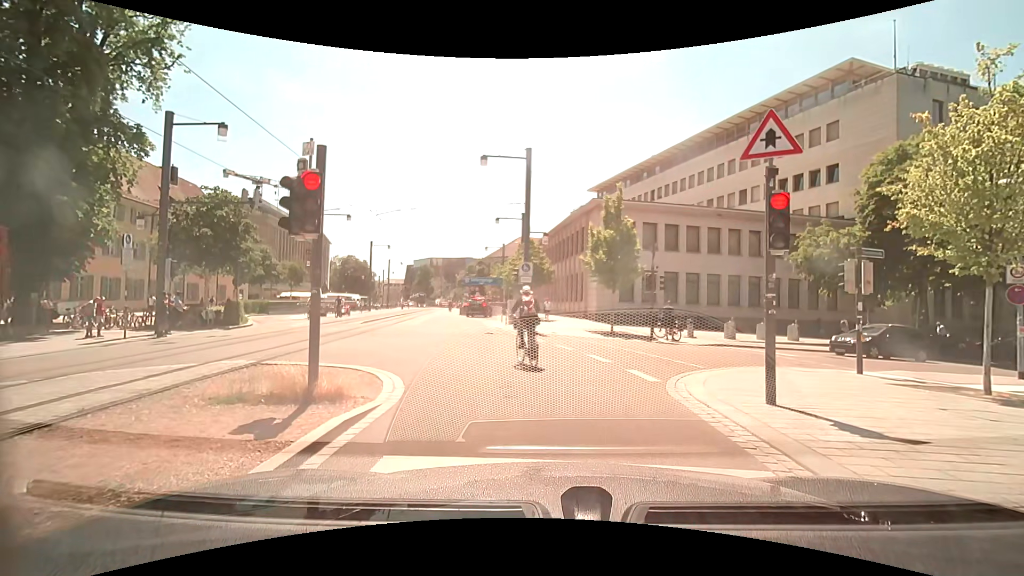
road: residential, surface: asphalt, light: Day
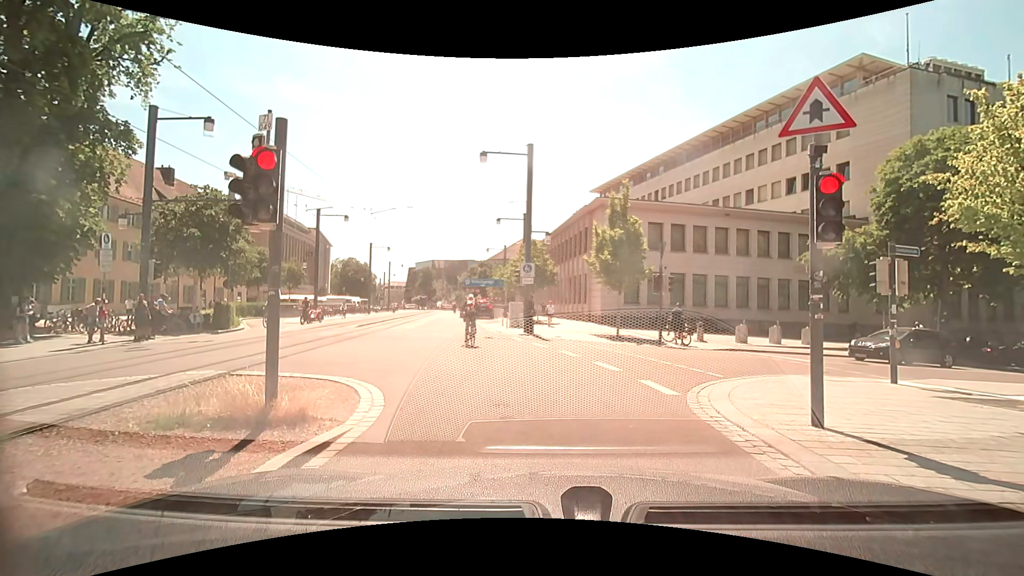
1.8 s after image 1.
(0.0, +1.0) m; +2°
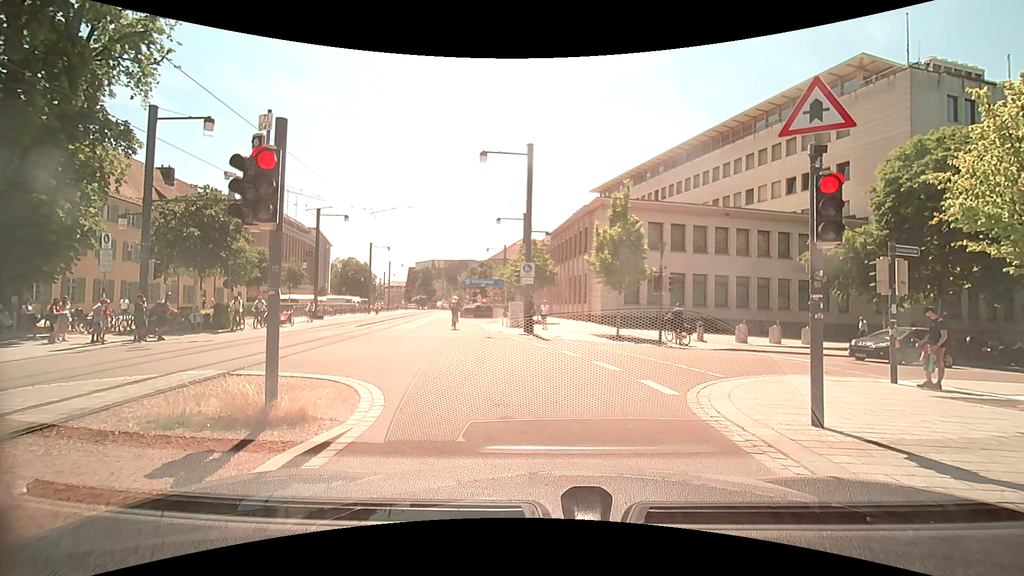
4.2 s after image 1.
(0.0, 0.0) m; 0°
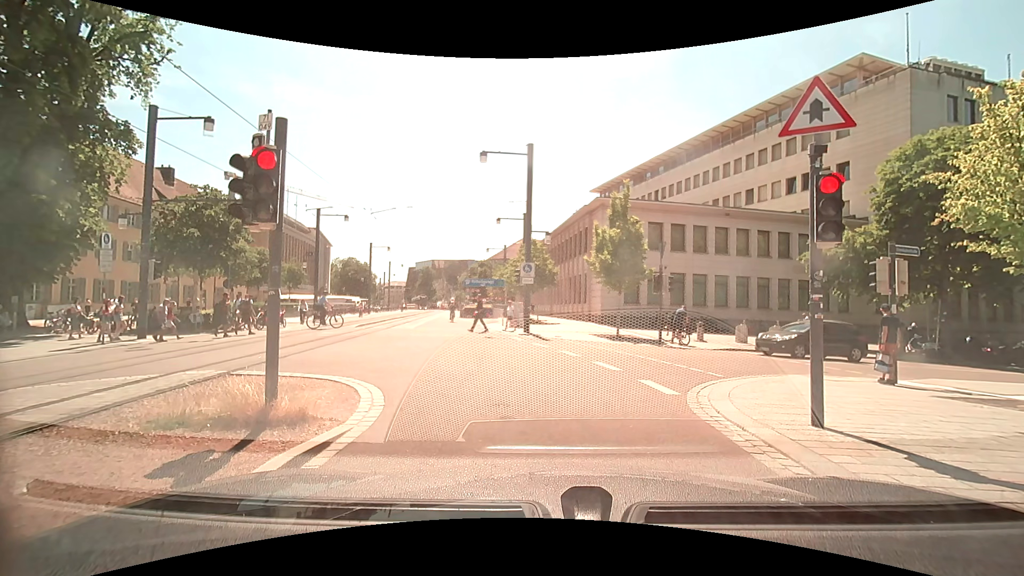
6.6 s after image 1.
(0.0, 0.0) m; 0°
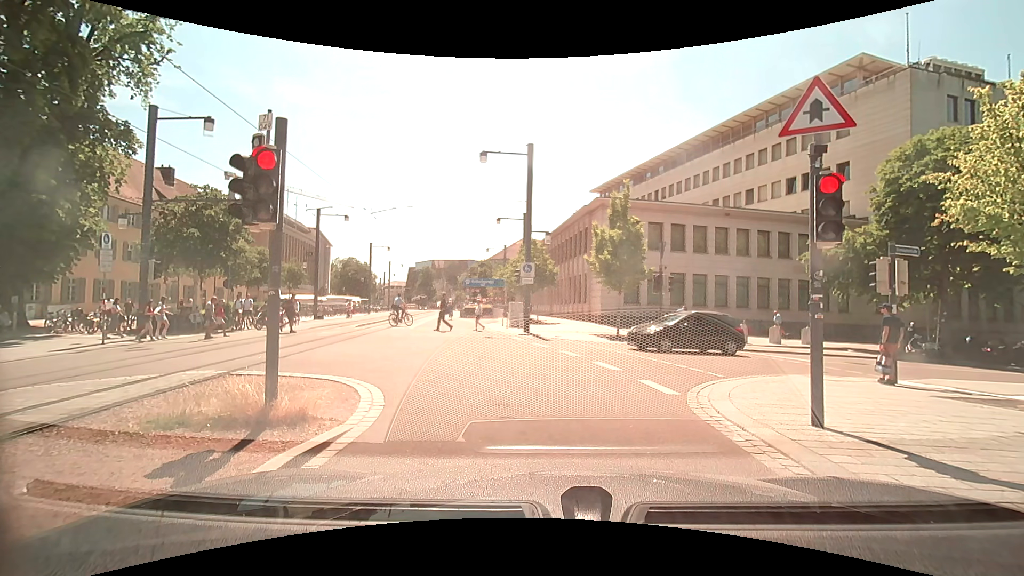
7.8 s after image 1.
(0.0, 0.0) m; 0°
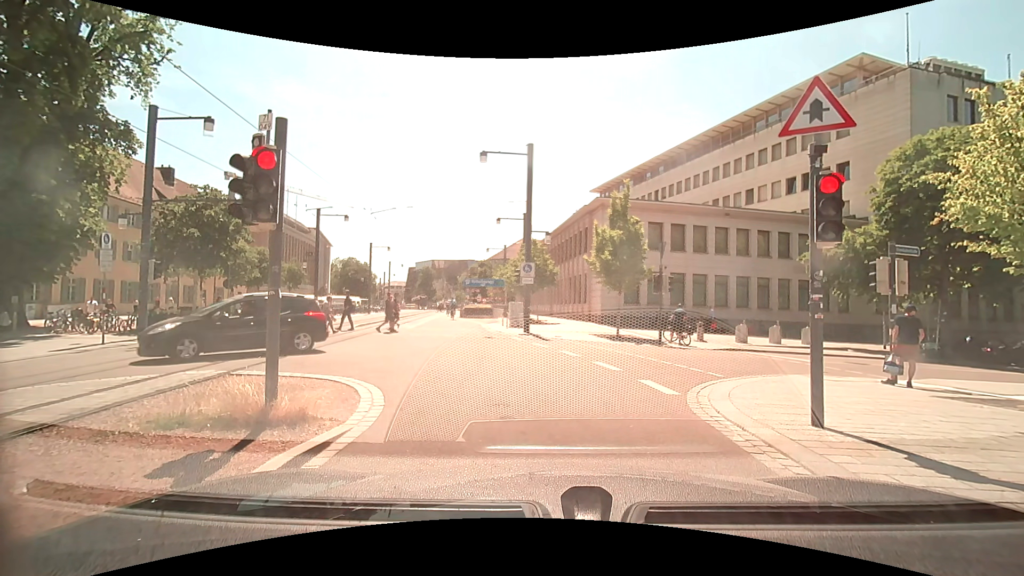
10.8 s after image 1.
(0.0, 0.0) m; 0°
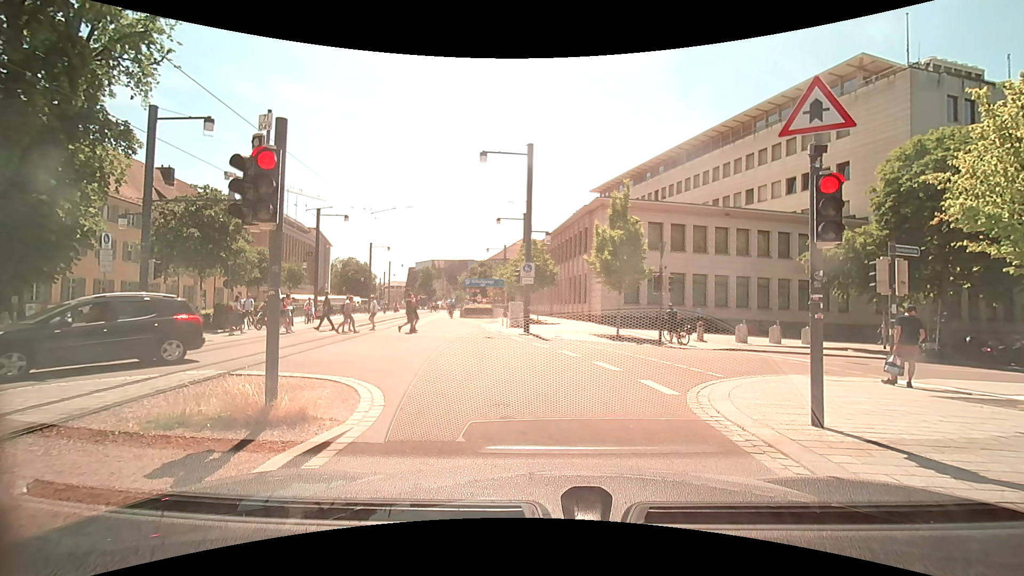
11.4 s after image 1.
(0.0, 0.0) m; 0°
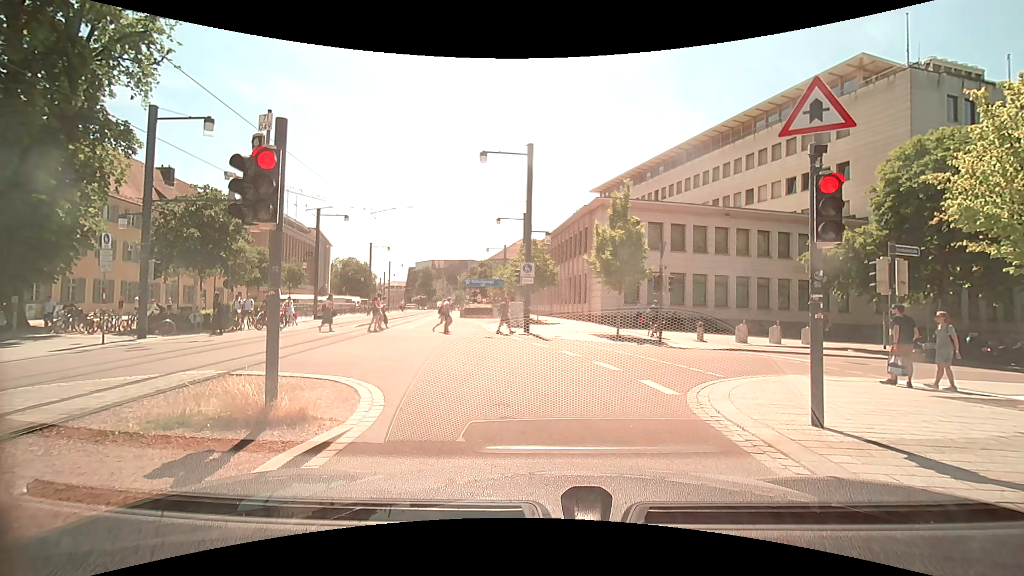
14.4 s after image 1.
(0.0, 0.0) m; 0°
